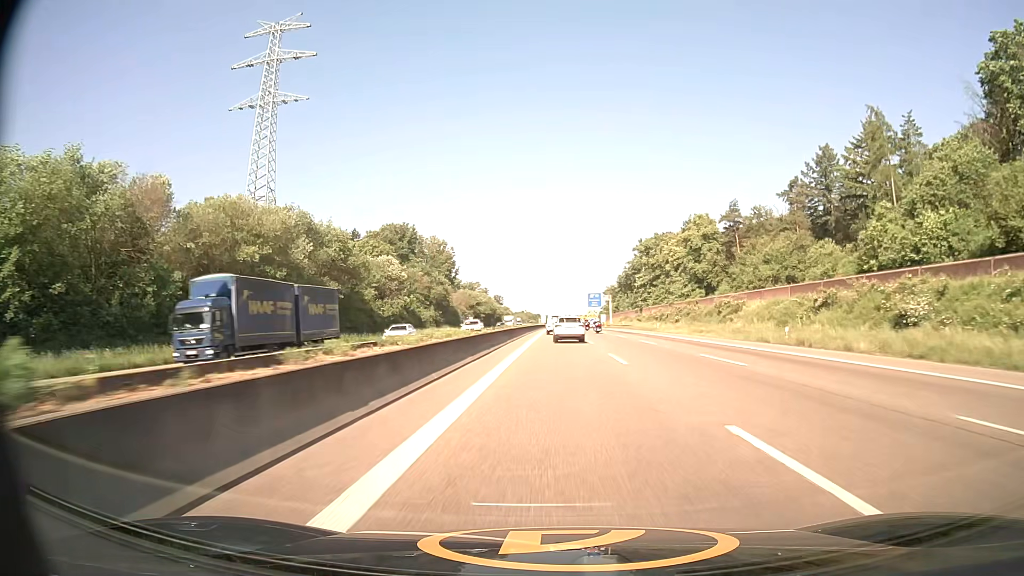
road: motorway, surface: asphalt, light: Day
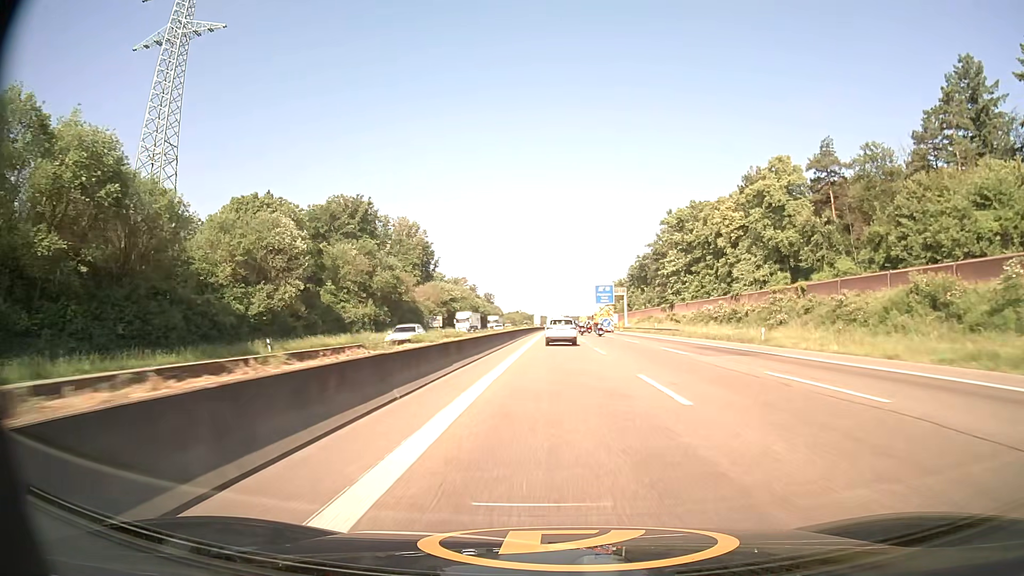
(+0.1, +45.1) m; 0°
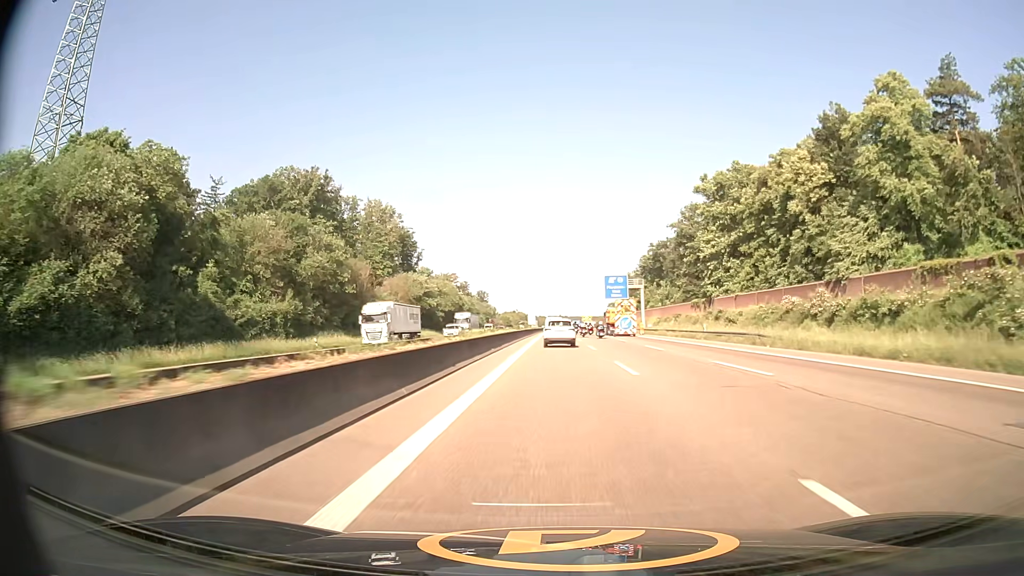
(+0.1, +29.2) m; 0°
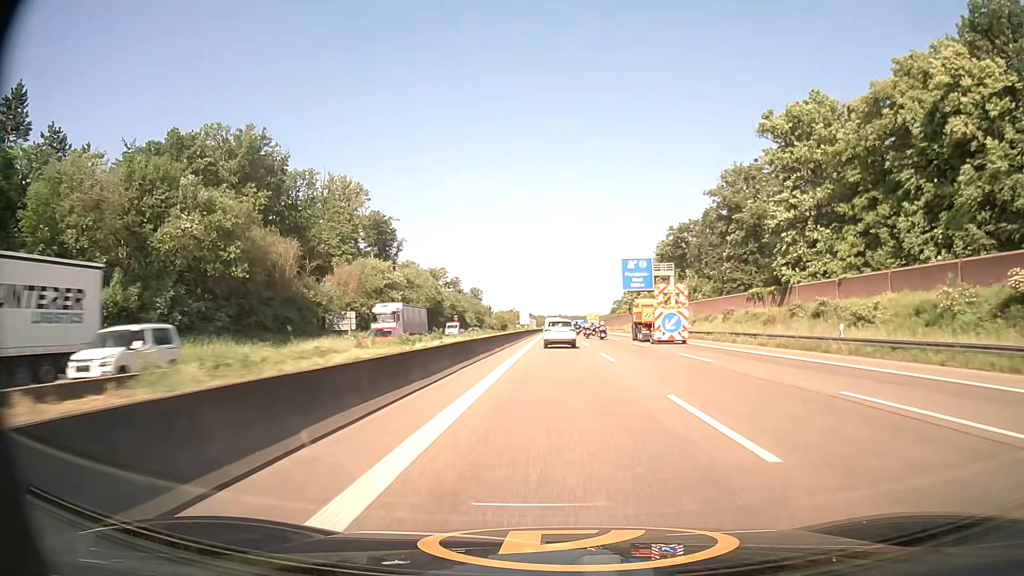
(0.0, +28.9) m; 0°
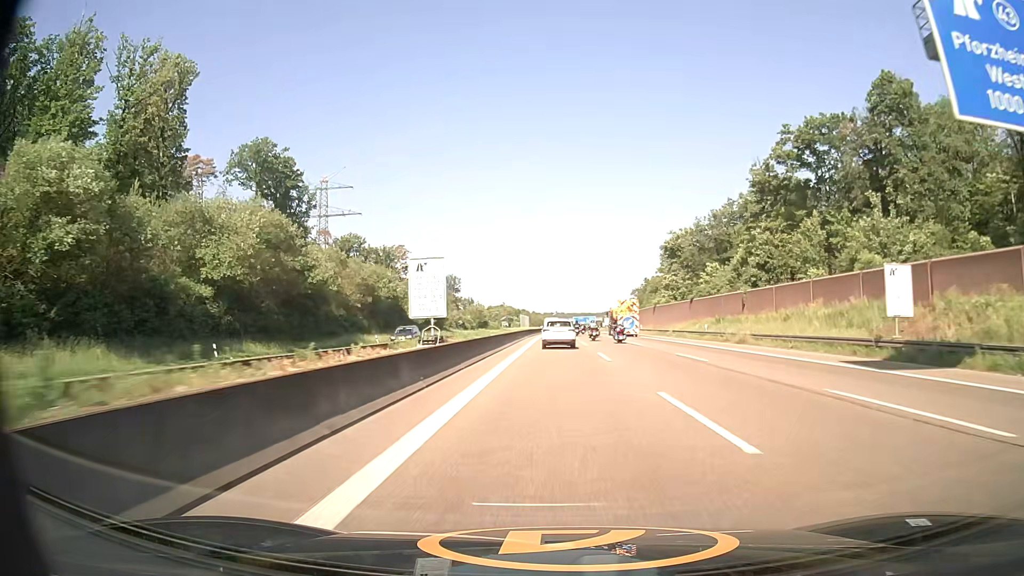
(+0.2, +71.5) m; 0°
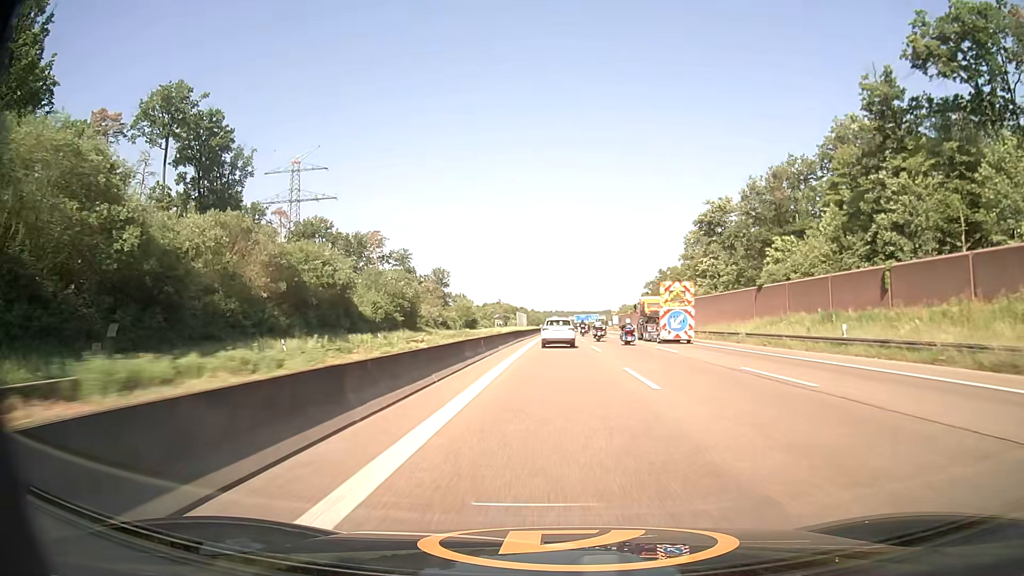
(+0.1, +28.9) m; 0°
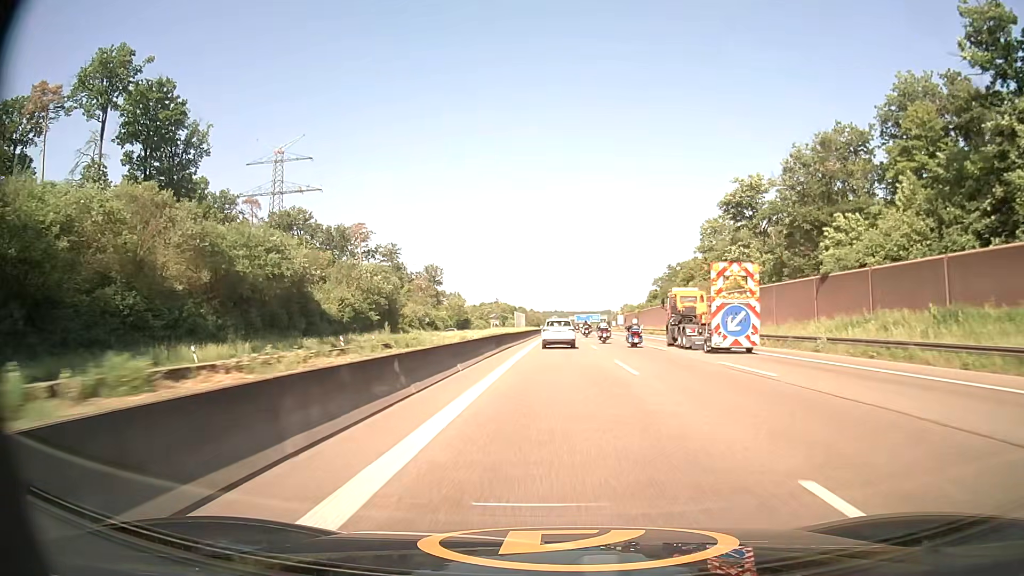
(0.0, +14.4) m; 0°
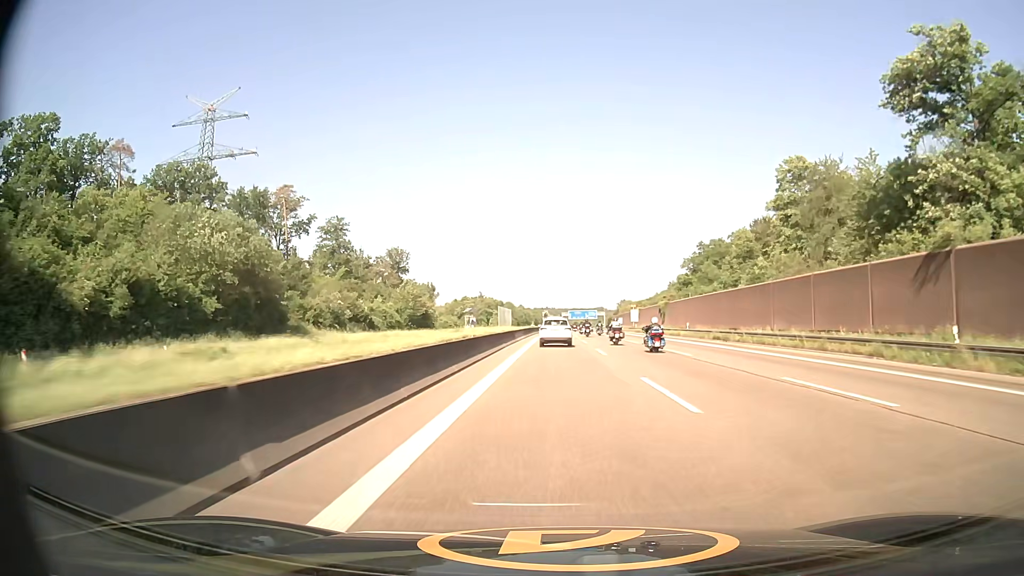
(+0.3, +43.1) m; +1°
(0, +10) (0, +20) (0, +30) (0, +40) (0, +50) (0, +60) (0, +70) (0, +80) (+1, +90) (+1, +100) m
